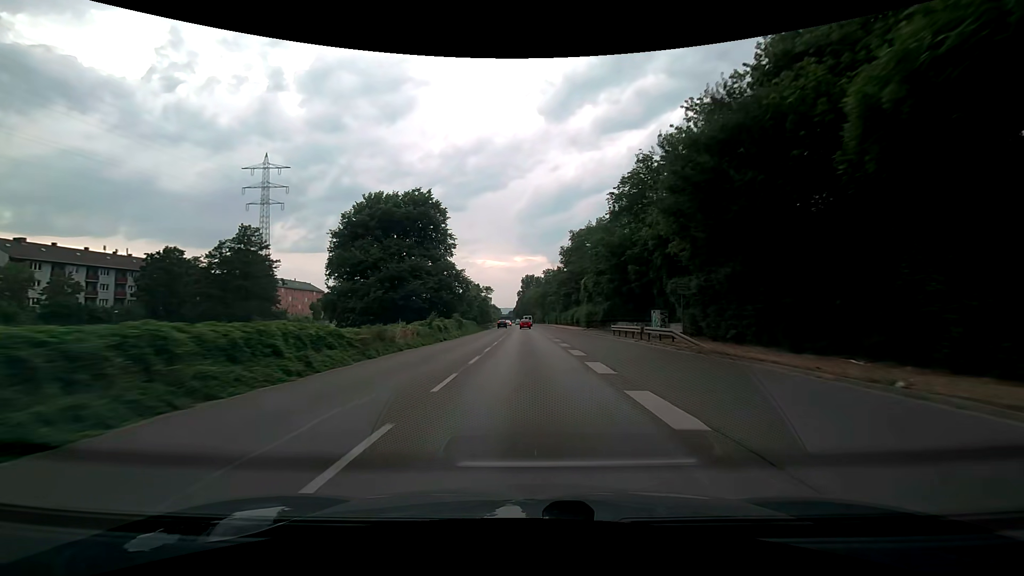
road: trunk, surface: asphalt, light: Day
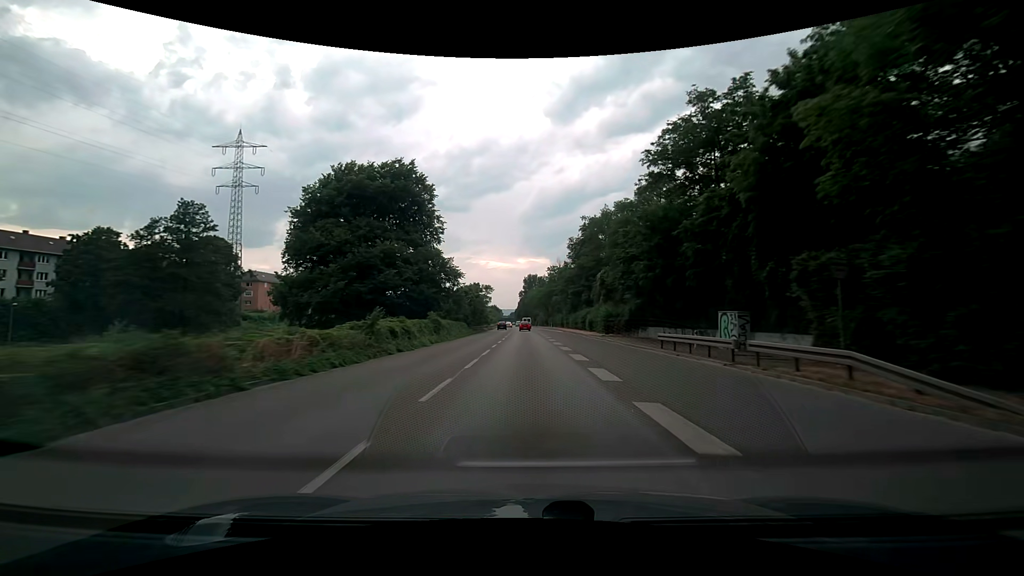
(0.0, +13.0) m; 0°
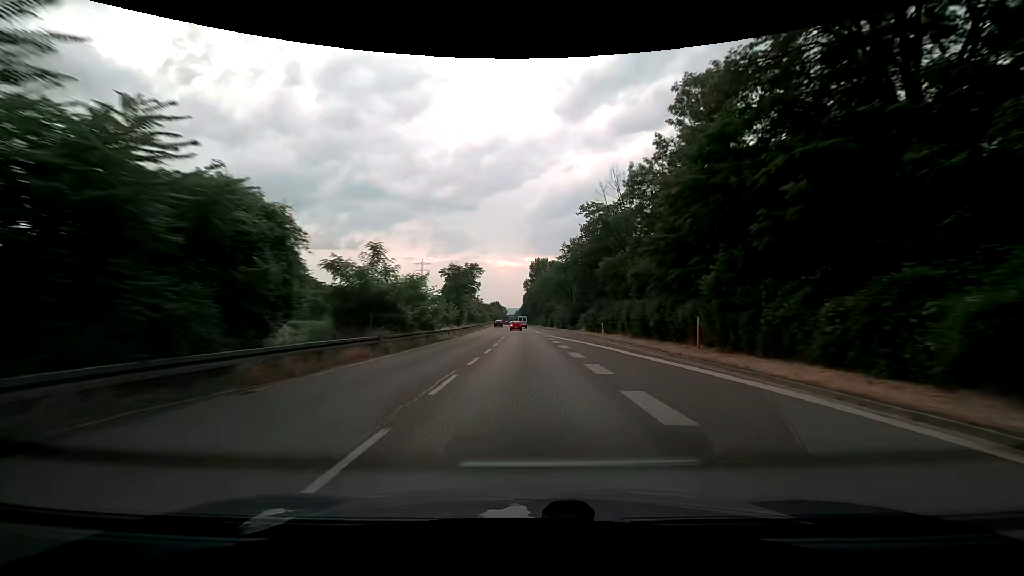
(-0.2, +65.6) m; 0°
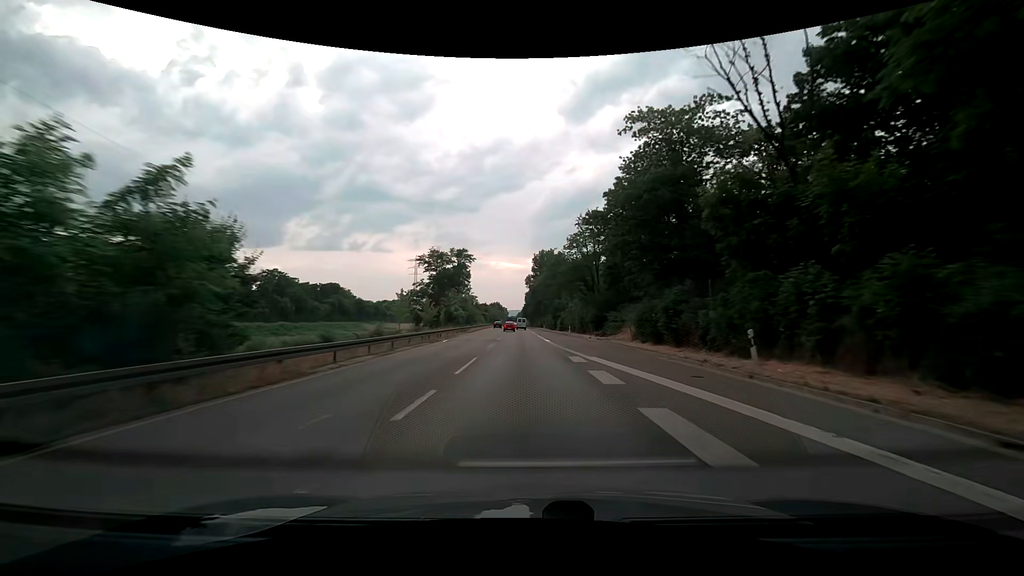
(-0.1, +26.3) m; 0°
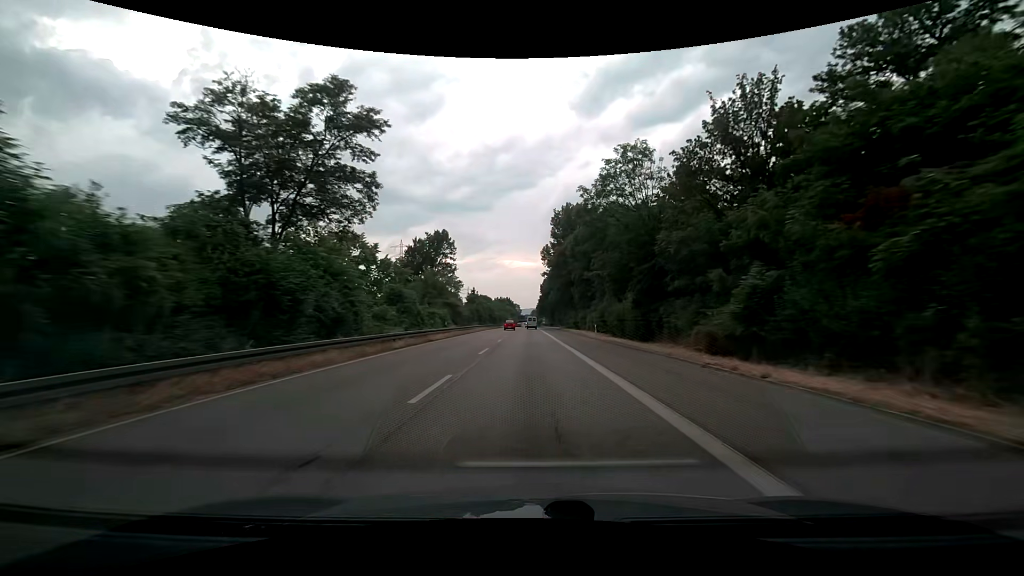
(-0.9, +65.3) m; -2°
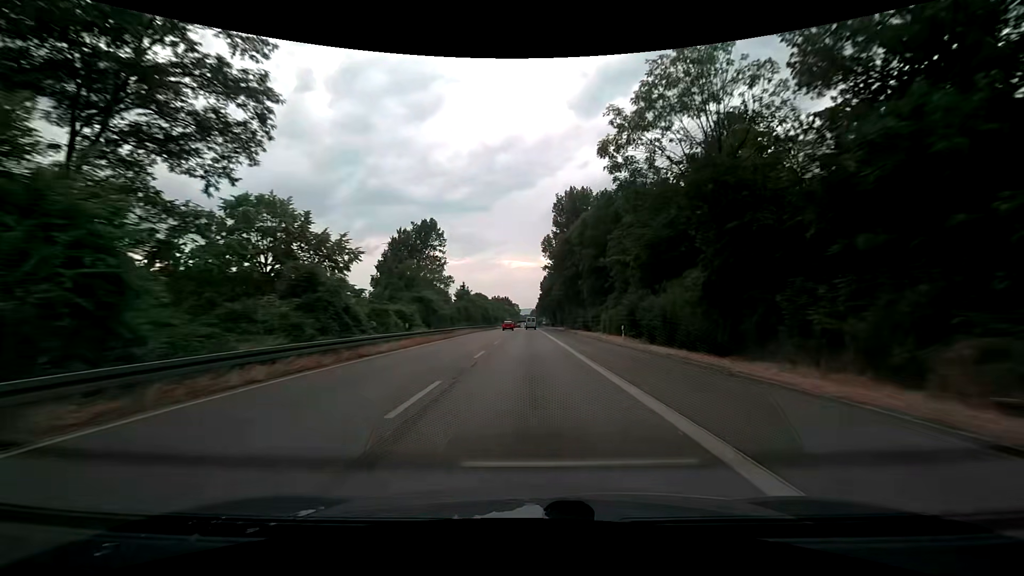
(+0.1, +13.0) m; +1°
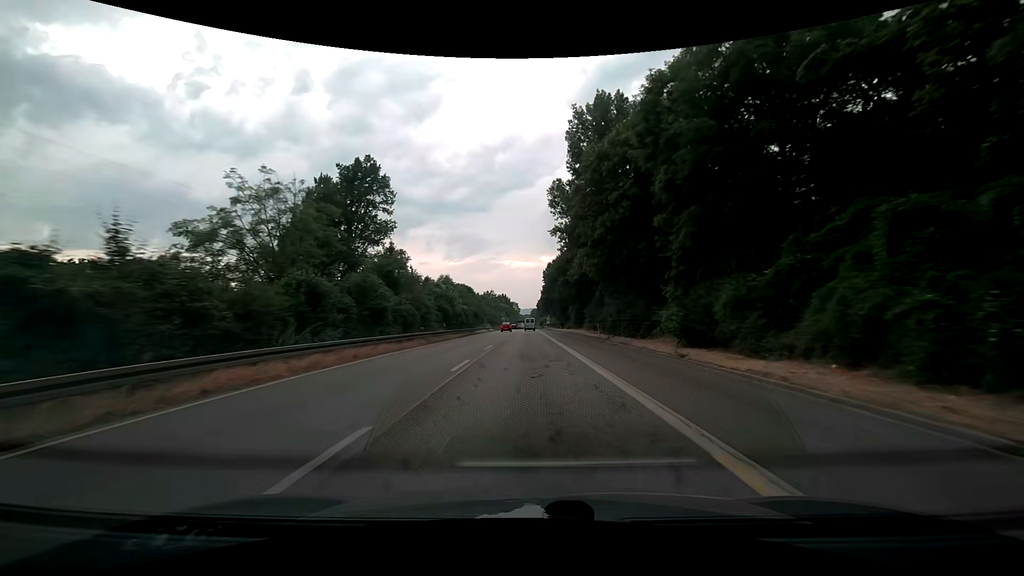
(-0.1, +39.1) m; 0°
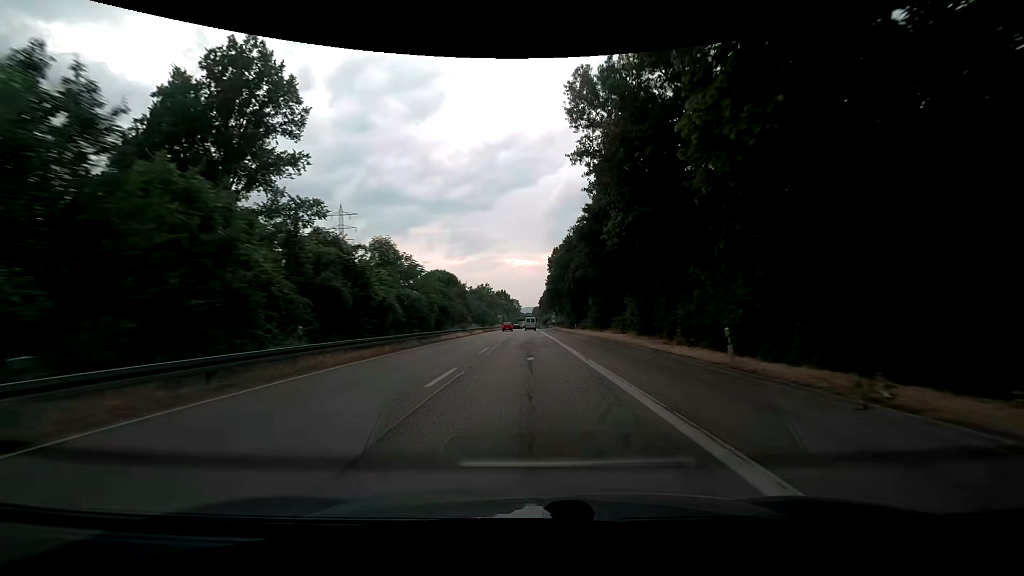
(-0.1, +26.2) m; 0°
(0, +10) (0, +20) (0, +30) (0, +40) (0, +50) (0, +60) (0, +70) (0, +80) (0, +90) (0, +100) m
